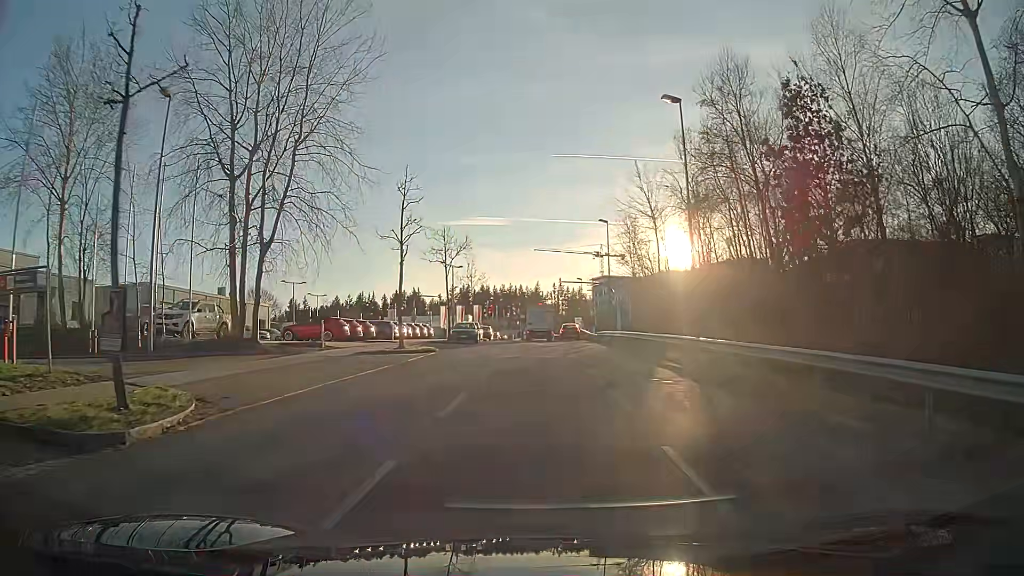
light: Day
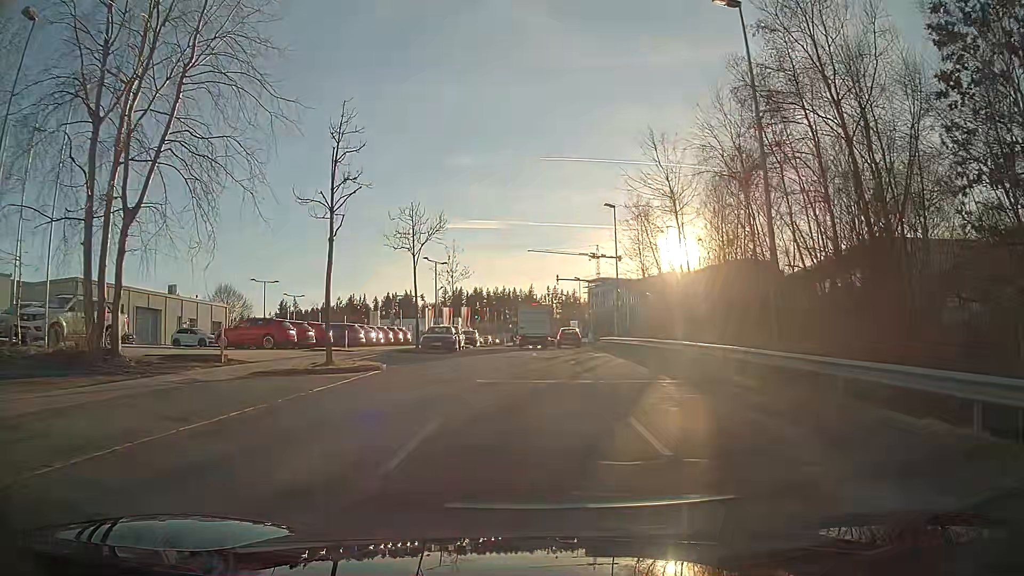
(0.0, +9.3) m; 0°
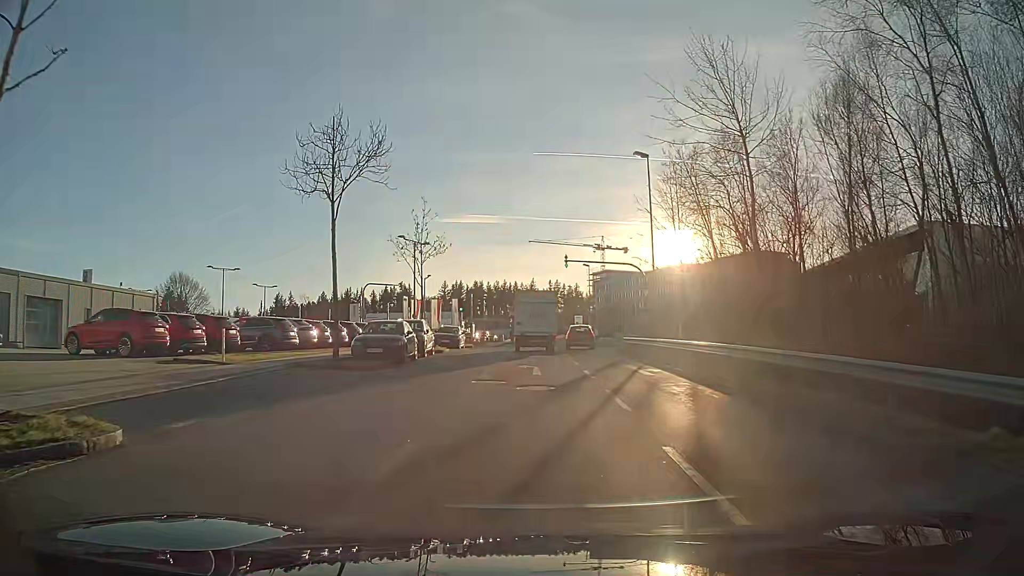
(-0.1, +13.8) m; 0°
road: residential
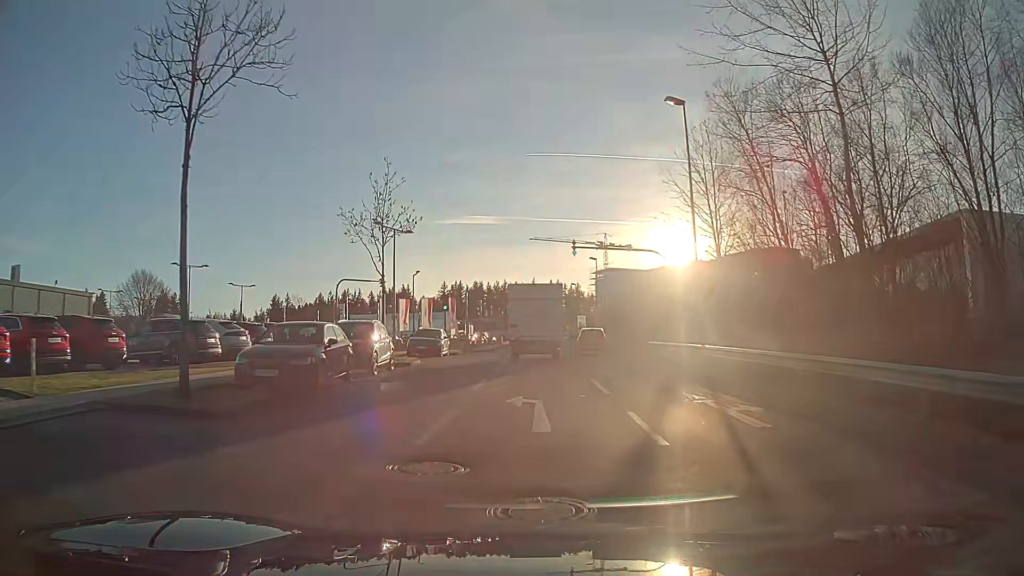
(0.0, +8.8) m; 0°
